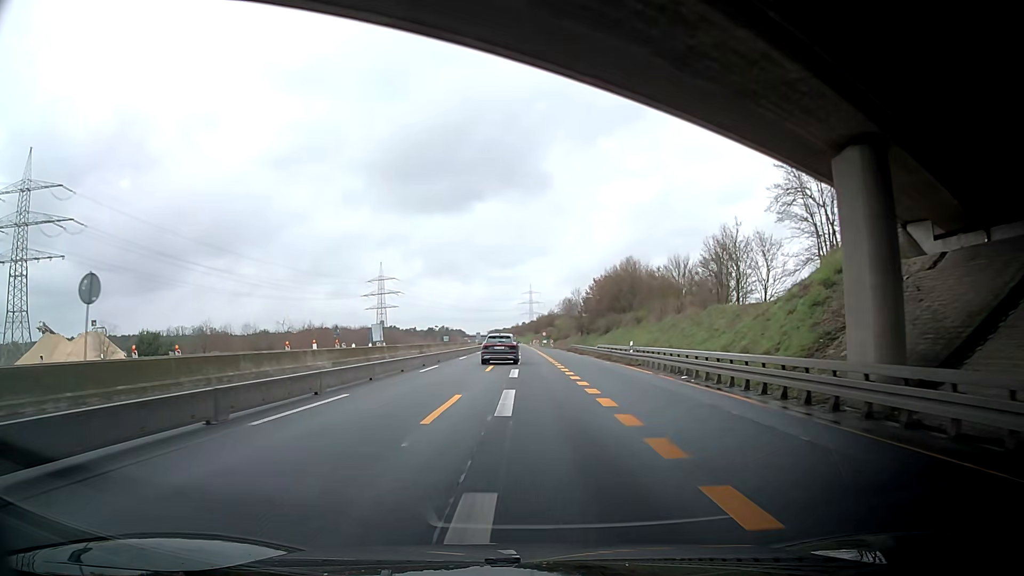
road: motorway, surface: asphalt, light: Day
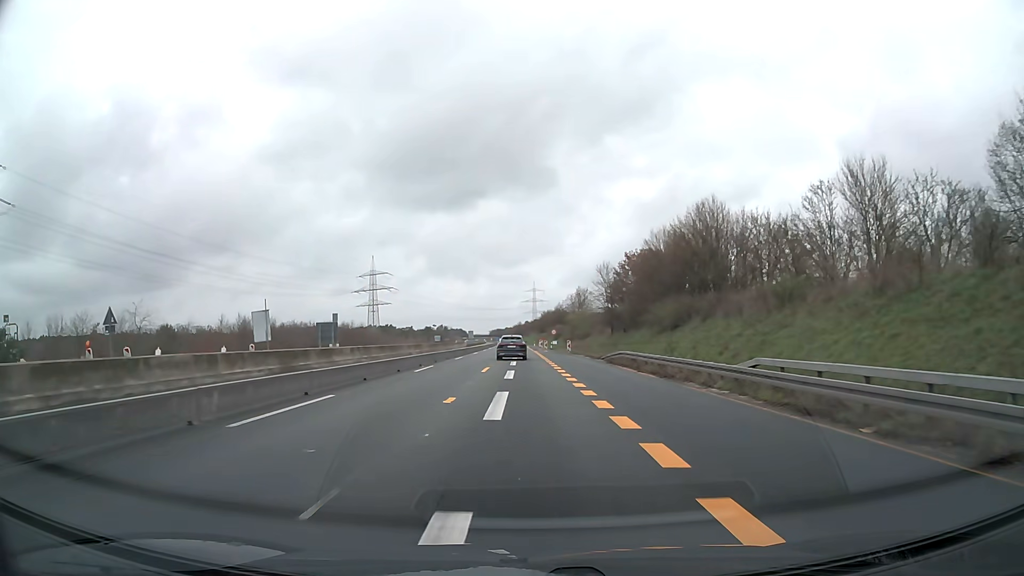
(+0.1, +36.6) m; 0°
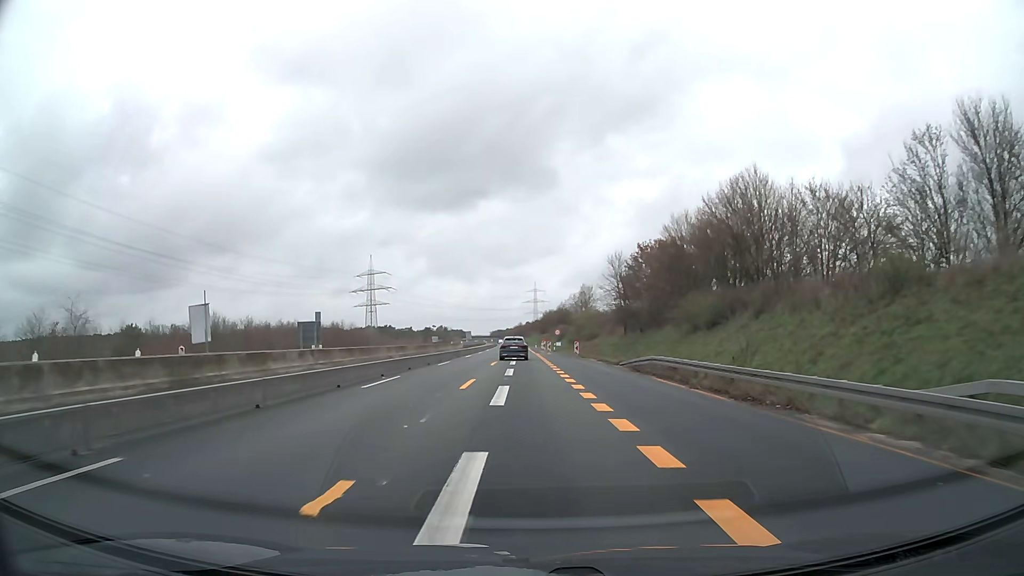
(0.0, +9.2) m; 0°
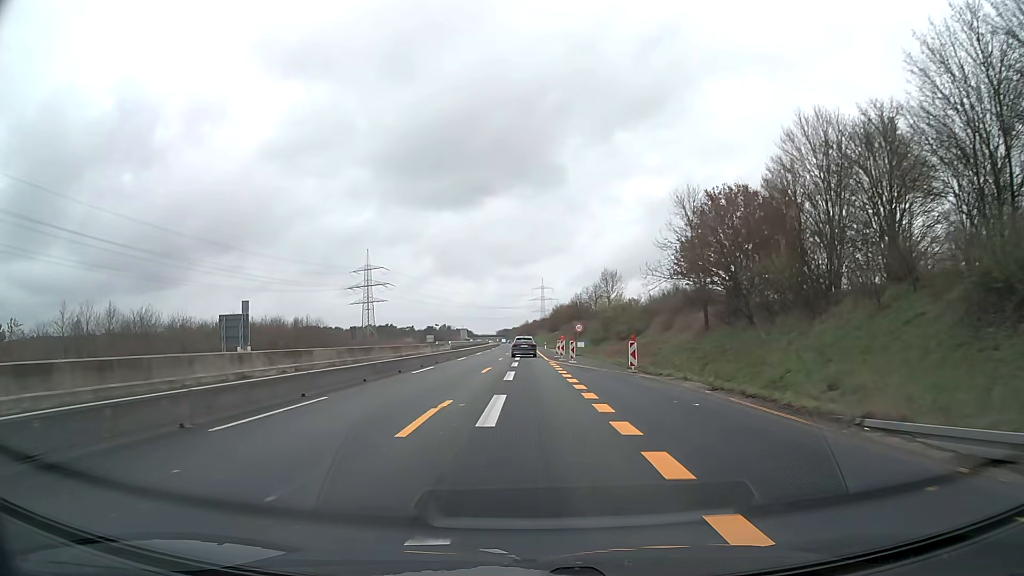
(-0.1, +27.5) m; -1°
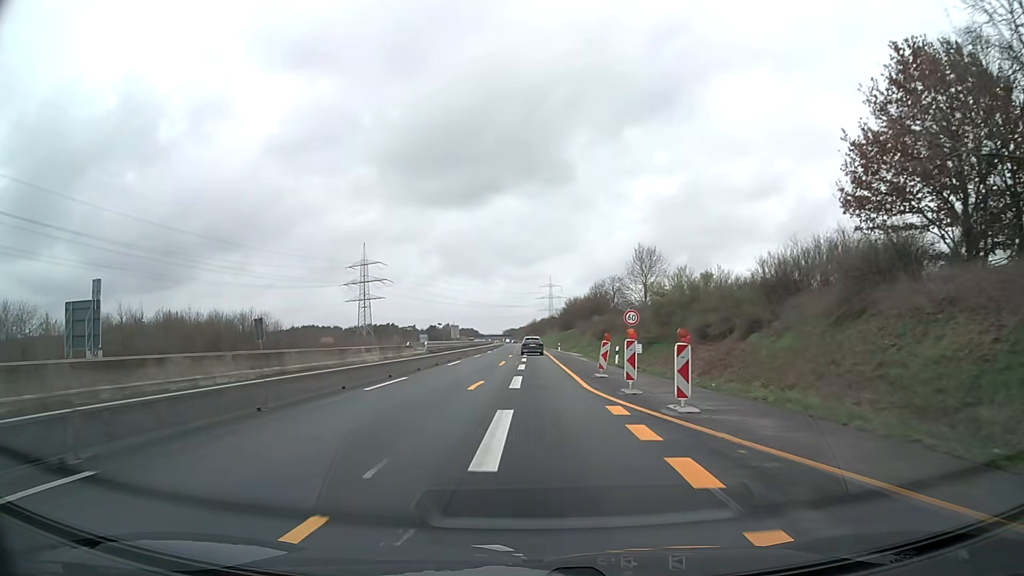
(-0.1, +27.5) m; -1°
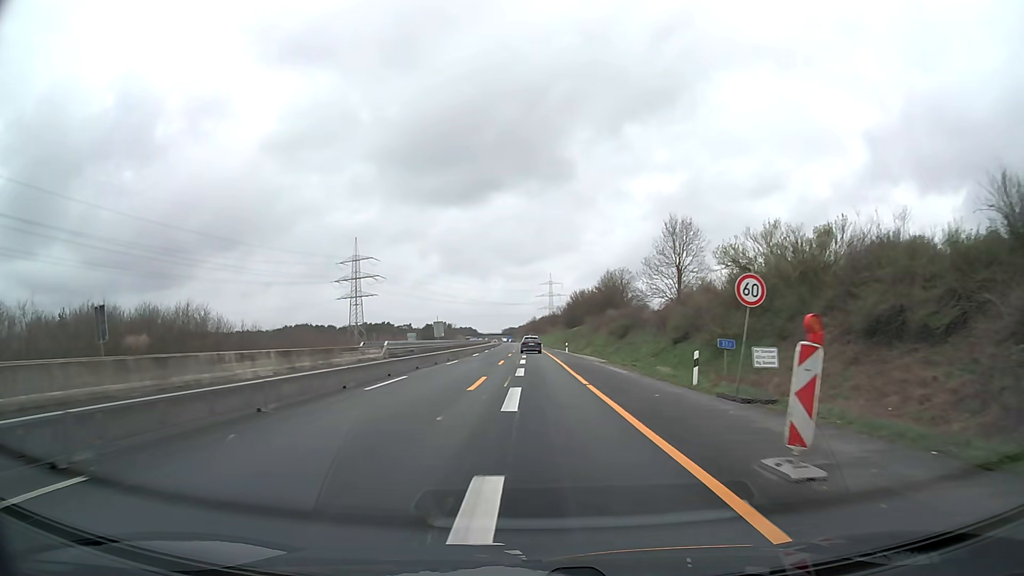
(0.0, +18.4) m; 0°
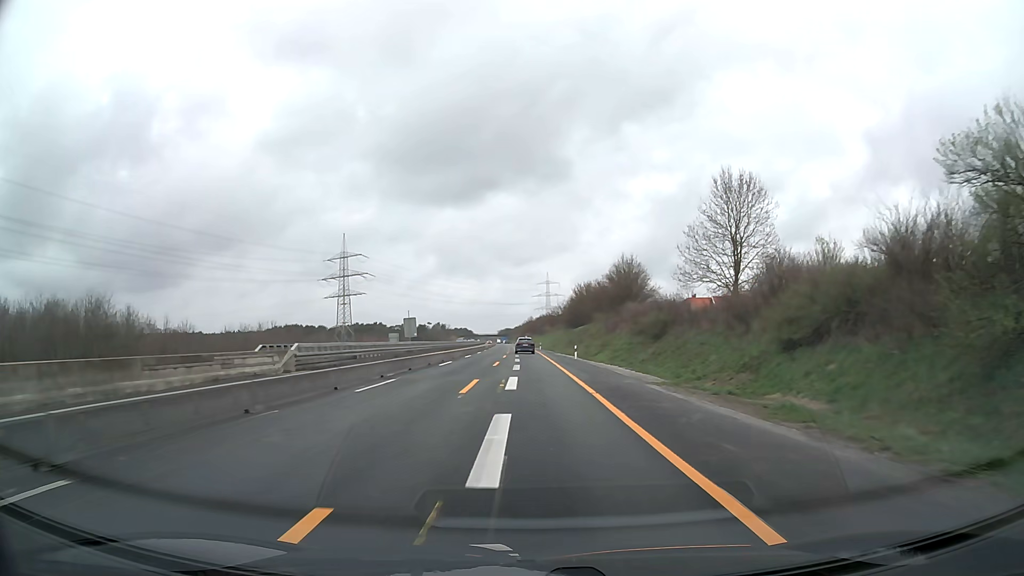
(+0.1, +18.4) m; 0°
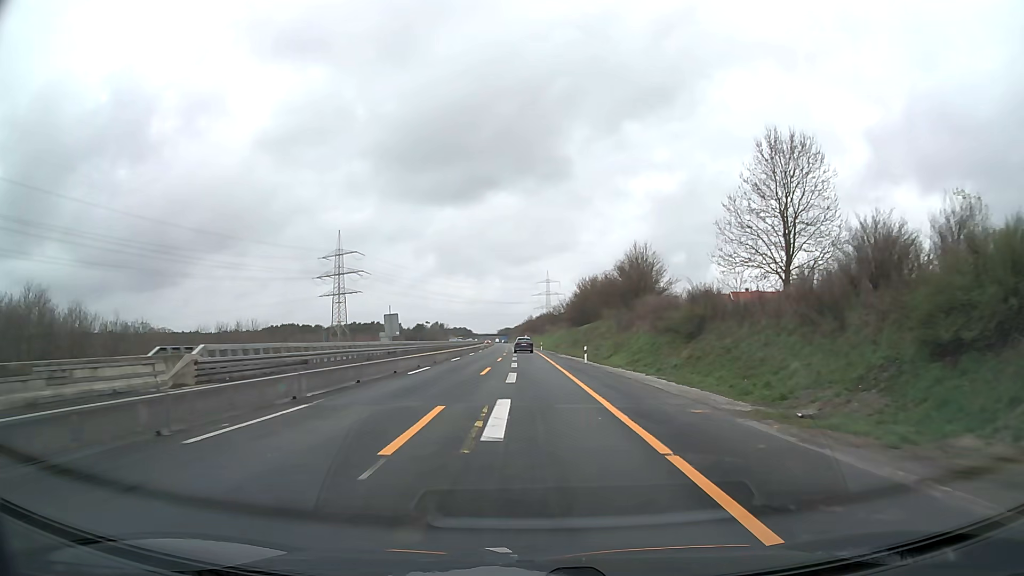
(0.0, +9.2) m; 0°
(0, +10) (0, +20) (0, +30) (0, +40) (0, +50) (0, +60) (0, +70) (-1, +80) (-1, +90) (-1, +100) m
